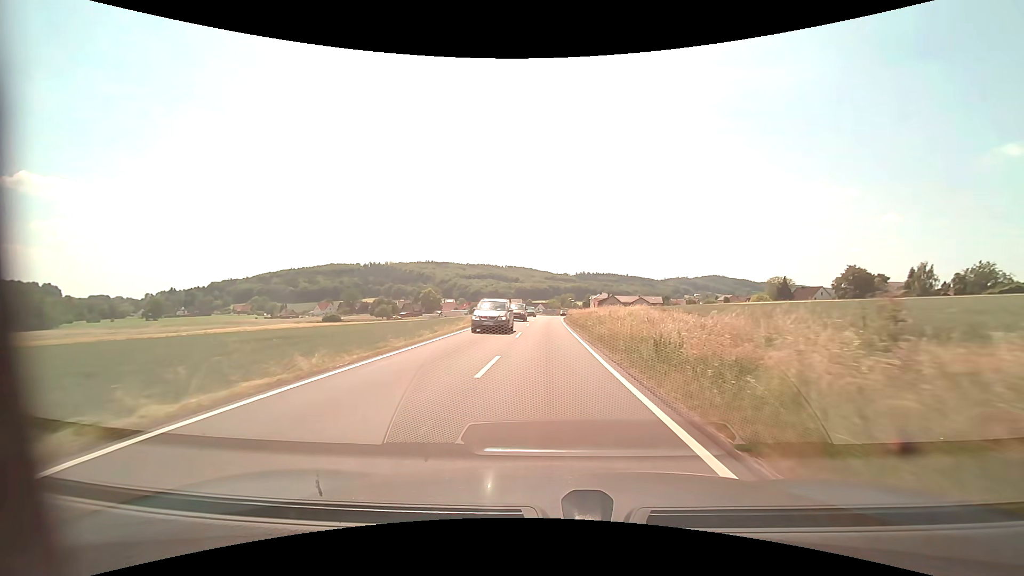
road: secondary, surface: asphalt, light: Day
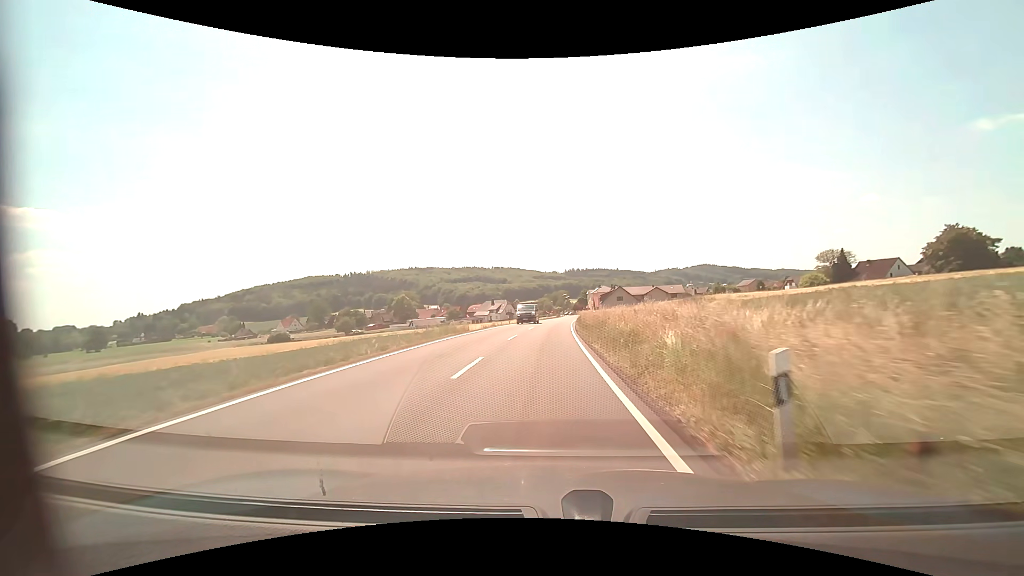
(+0.5, +48.1) m; +1°
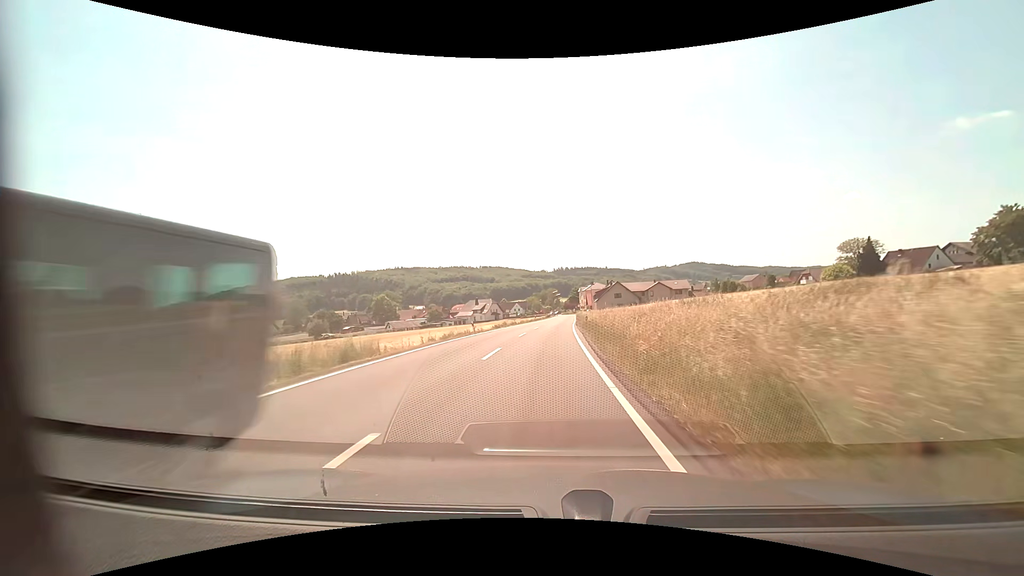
(+0.2, +20.1) m; +1°
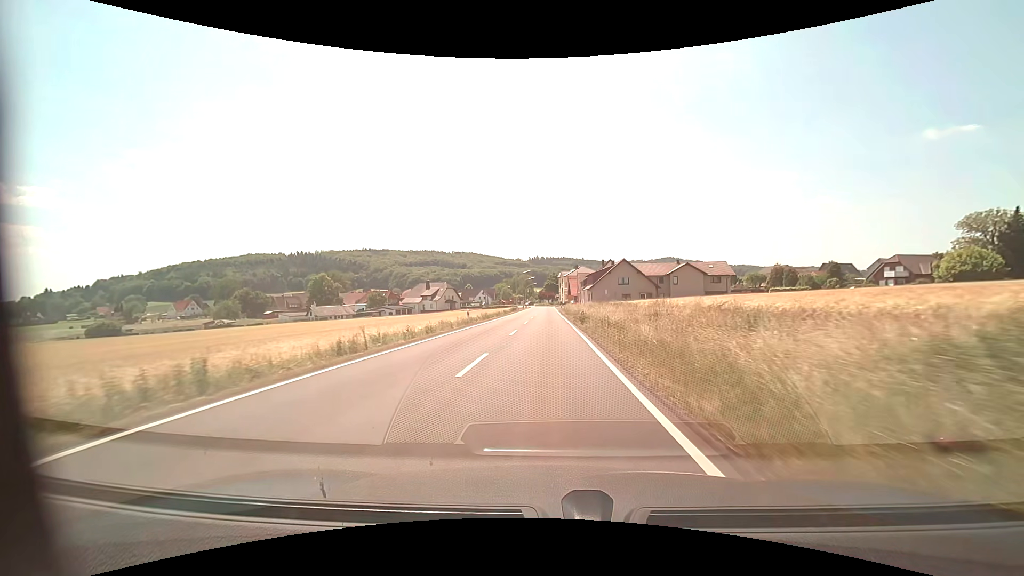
(+1.4, +51.9) m; +3°
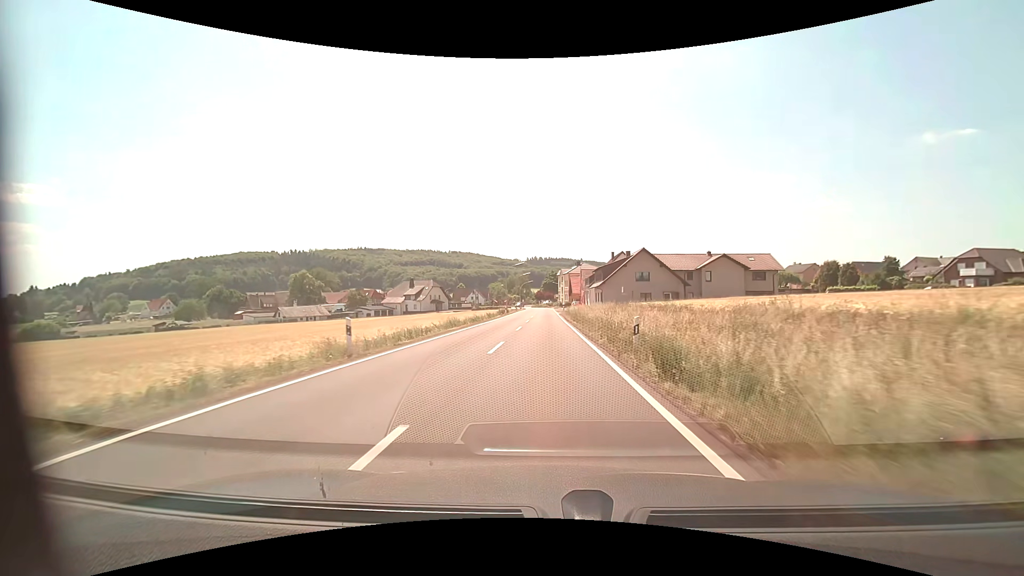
(0.0, +19.5) m; 0°
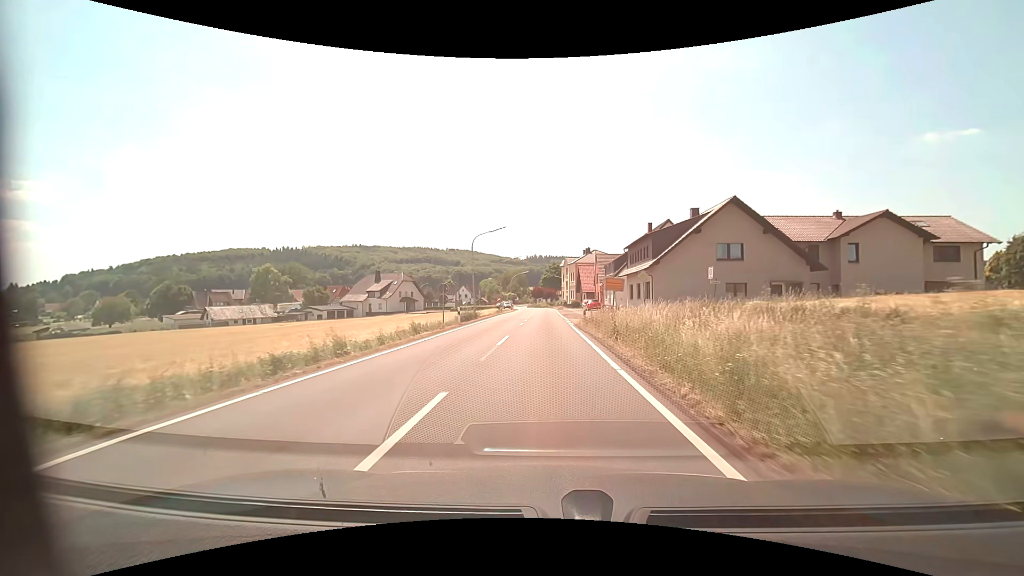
(0.0, +33.5) m; 0°
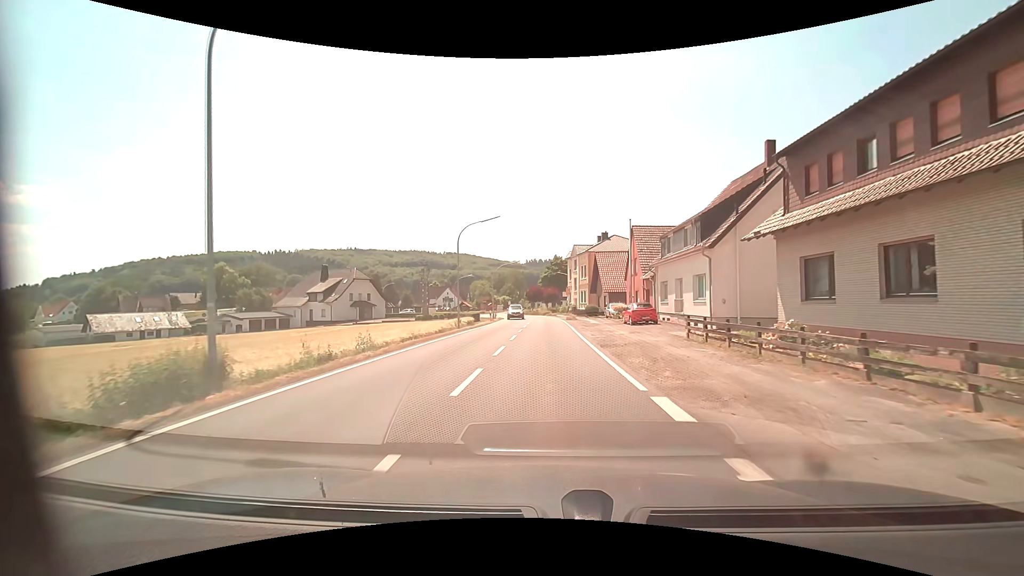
(0.0, +32.3) m; 0°
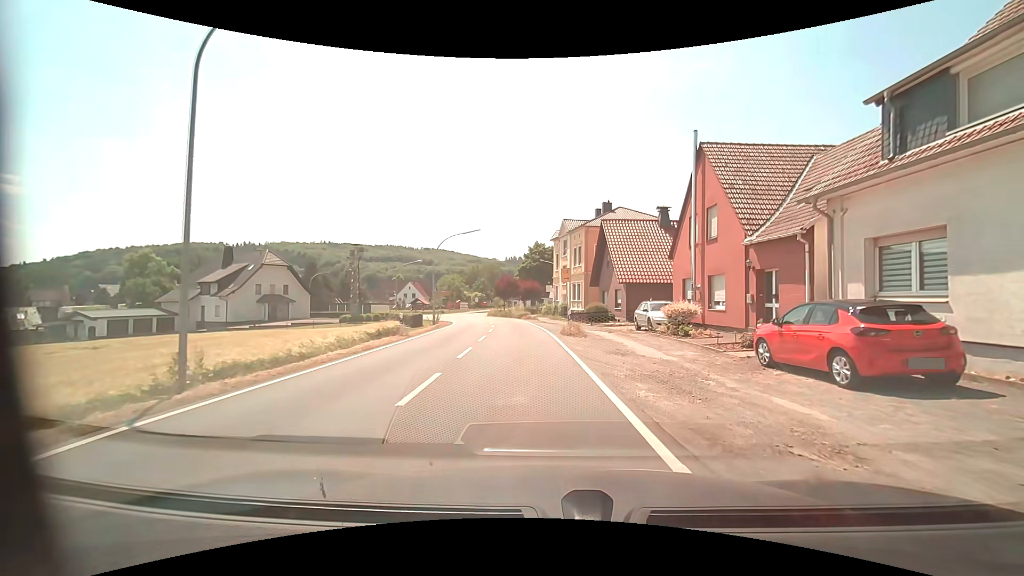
(+0.3, +24.1) m; +2°
